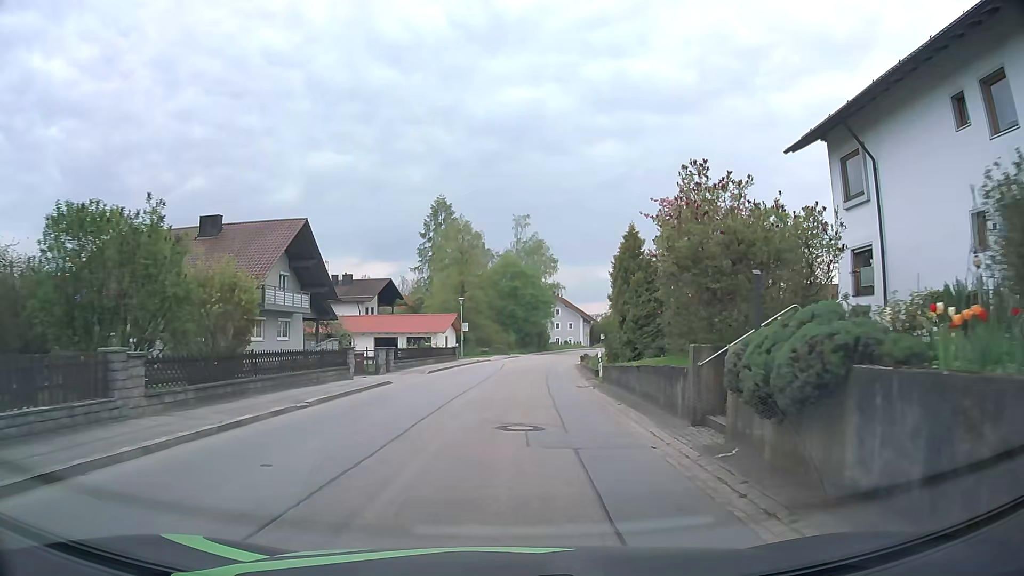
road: tertiary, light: Day
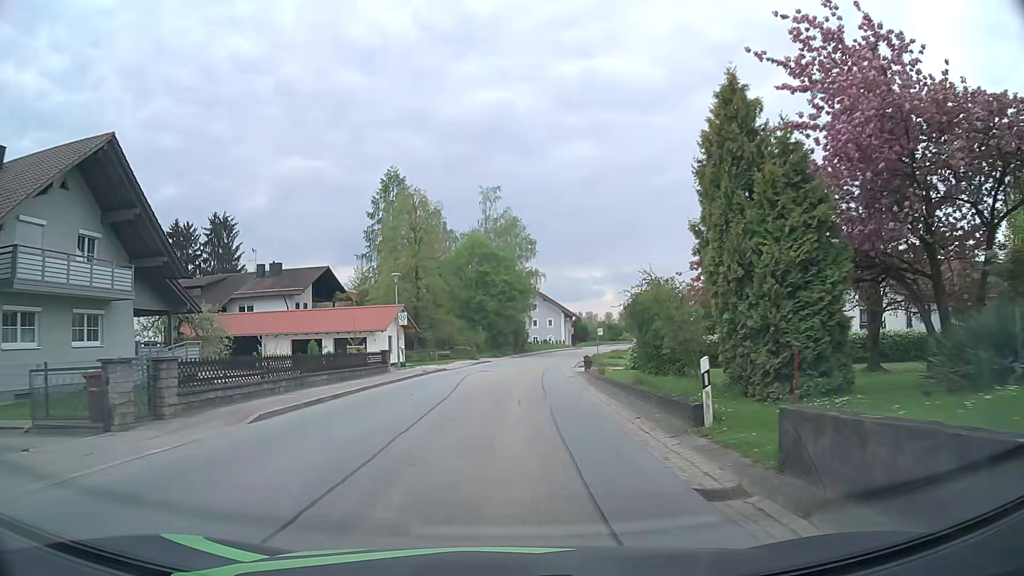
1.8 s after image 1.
(+0.3, +18.4) m; +1°
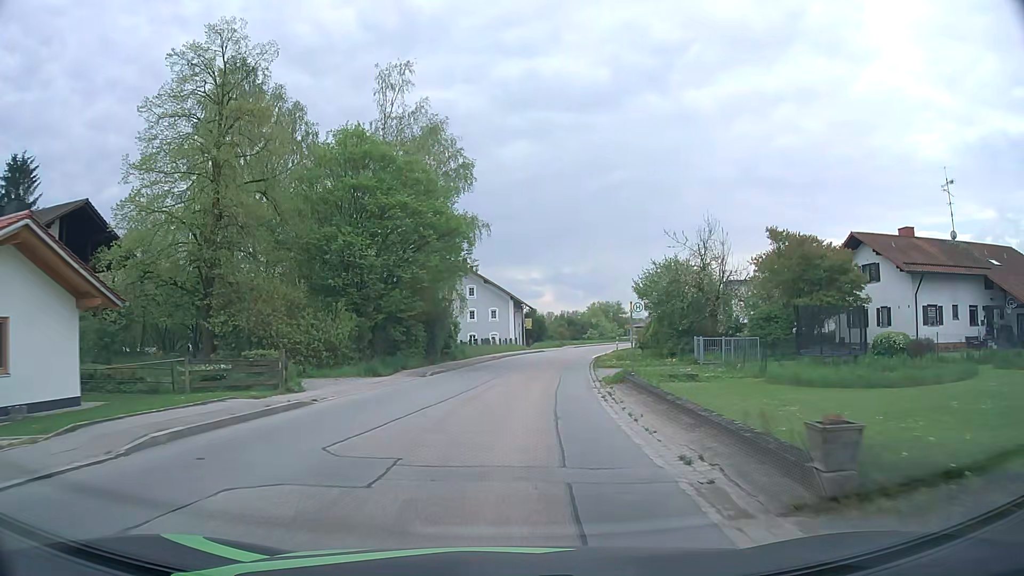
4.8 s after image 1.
(+1.8, +35.7) m; +5°
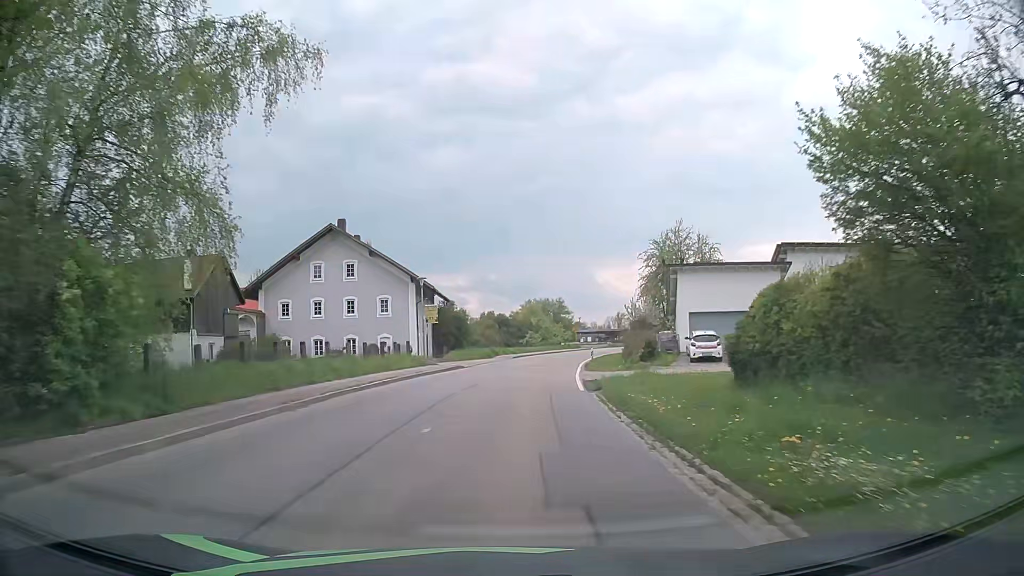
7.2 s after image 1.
(+2.0, +31.1) m; +7°
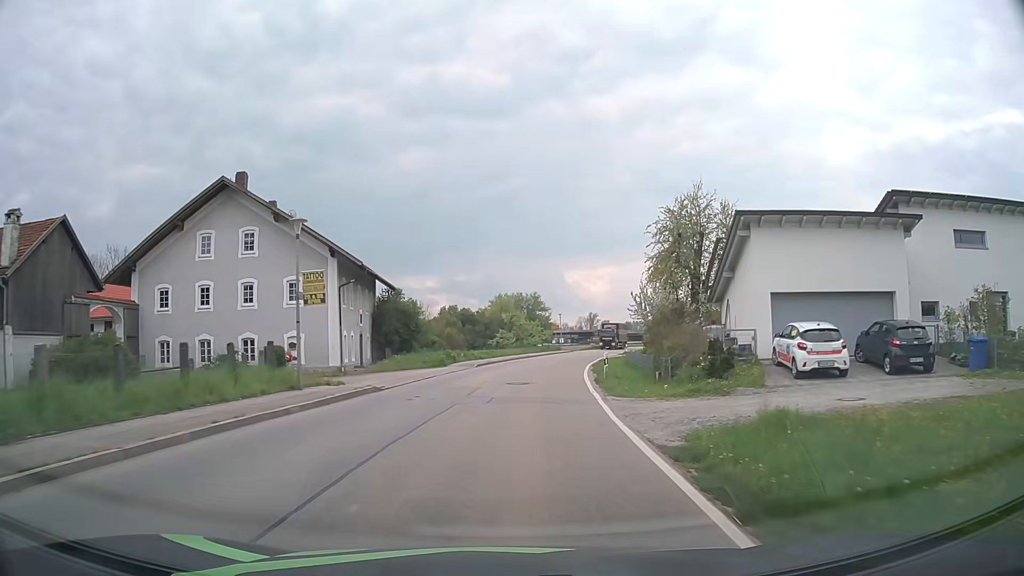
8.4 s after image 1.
(+0.3, +16.2) m; +2°
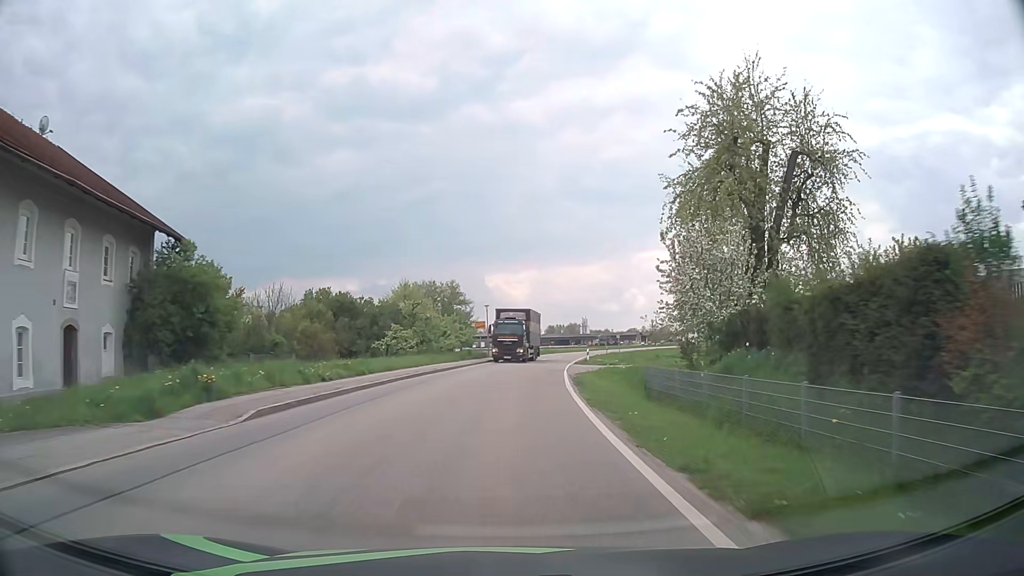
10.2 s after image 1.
(+1.3, +25.0) m; +7°
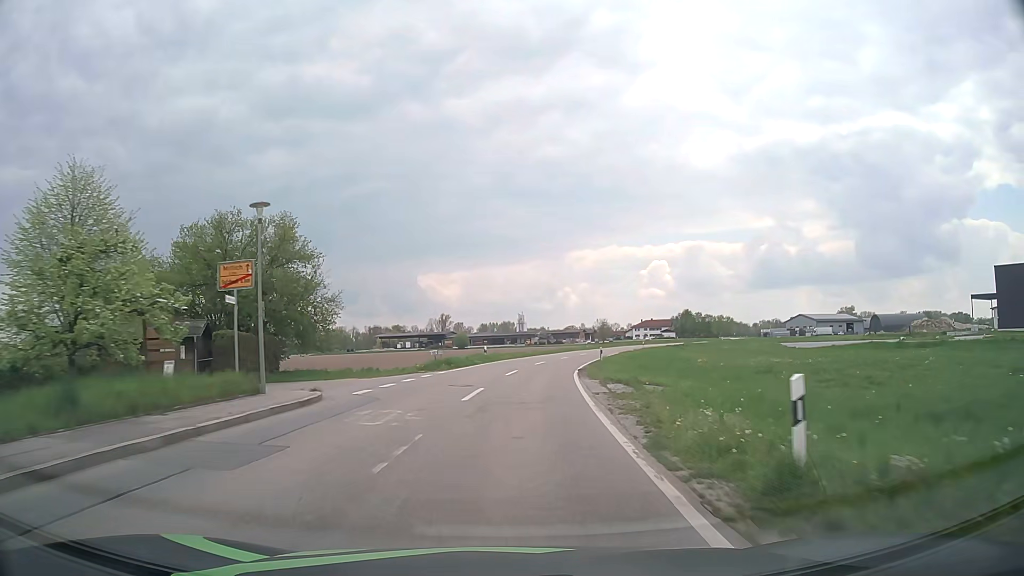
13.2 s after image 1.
(+2.5, +43.3) m; +6°
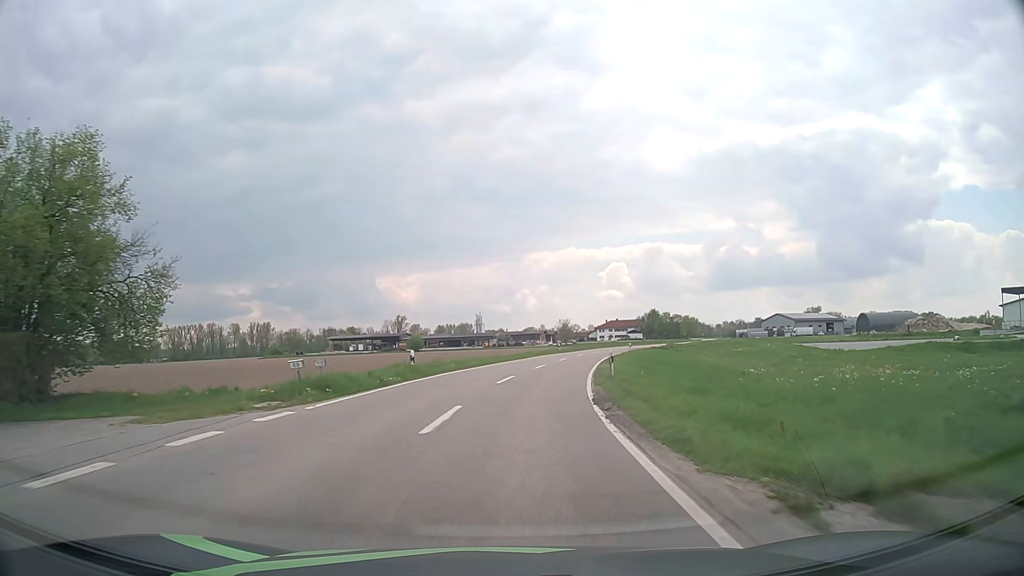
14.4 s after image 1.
(+0.5, +17.9) m; +3°
(0, +10) (+1, +20) (+2, +30) (+4, +40) (+5, +50) (+8, +59) (+10, +69) (+13, +79) (+16, +88) (+19, +98) m
